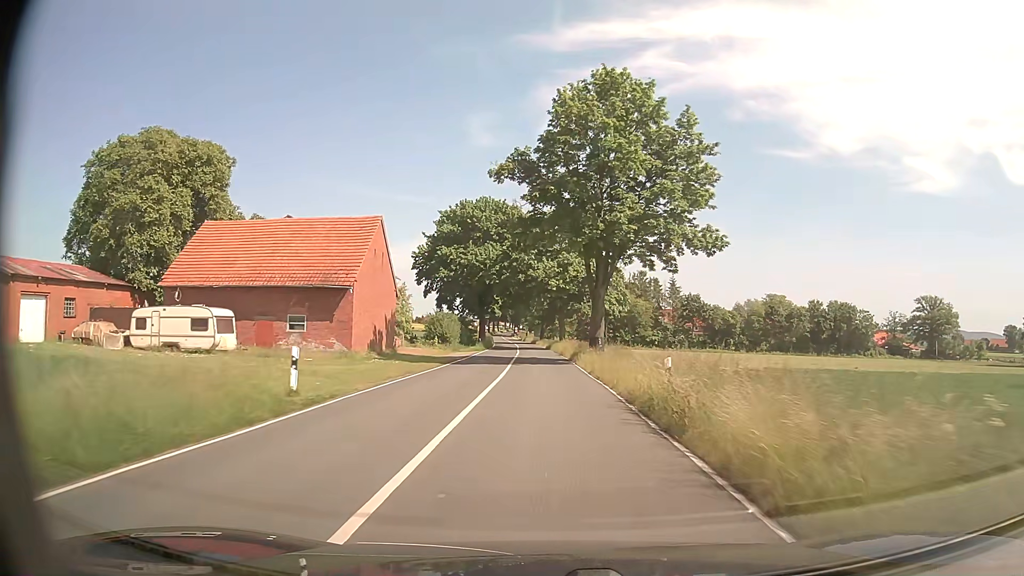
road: secondary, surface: asphalt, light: Day
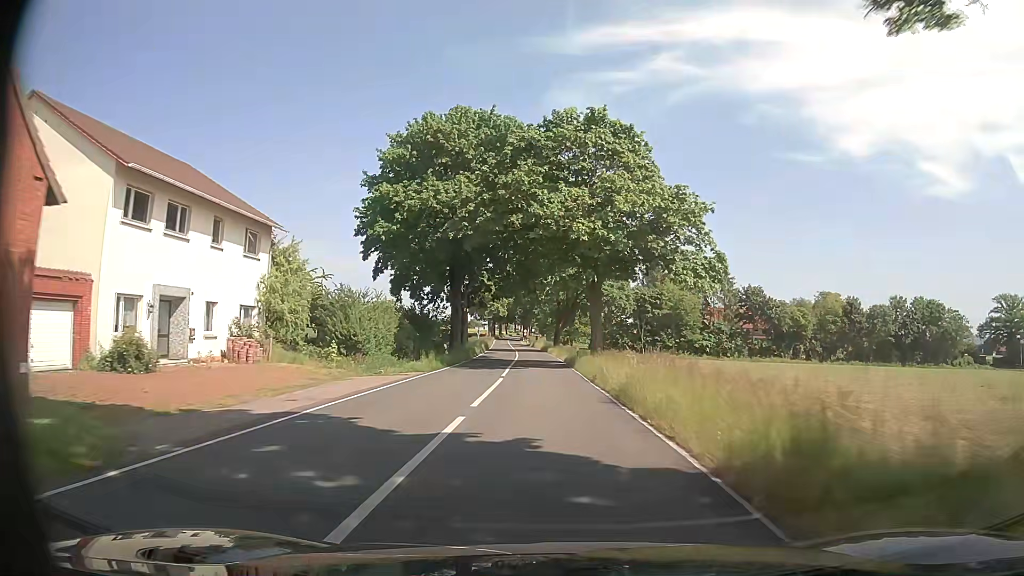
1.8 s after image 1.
(-0.2, +32.3) m; -1°
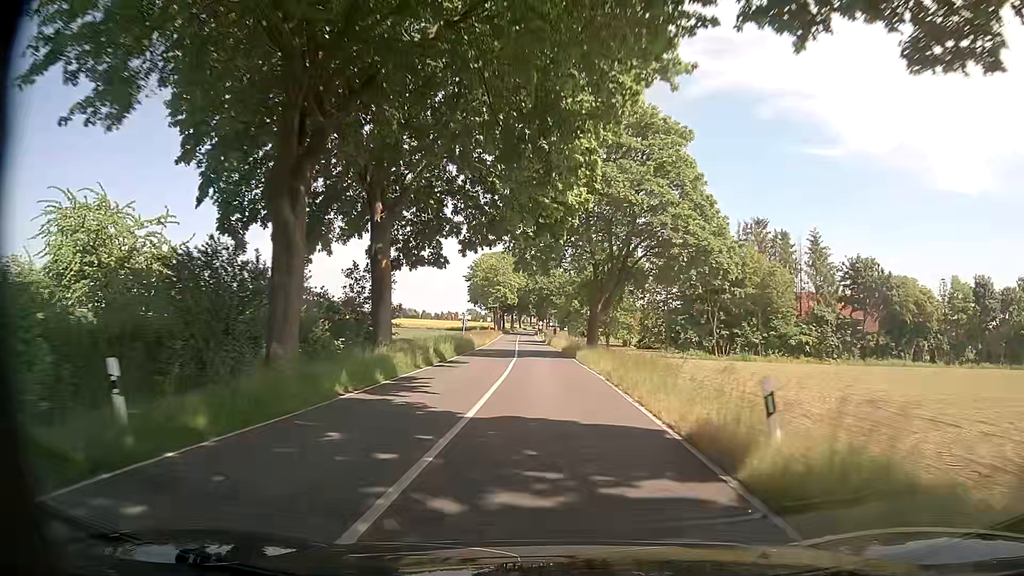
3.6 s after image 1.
(-0.3, +33.0) m; 0°
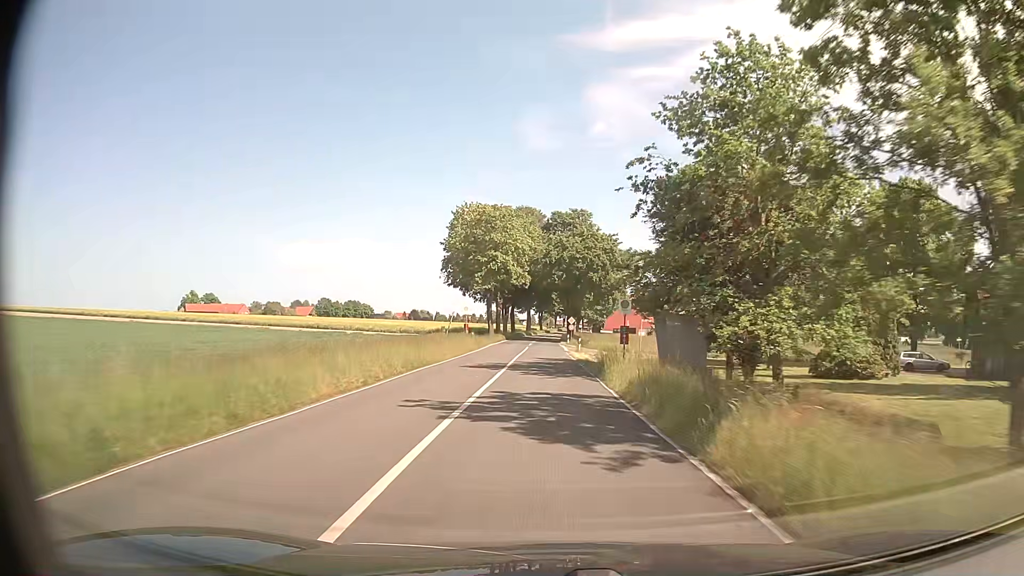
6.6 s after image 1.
(-2.1, +55.9) m; -3°
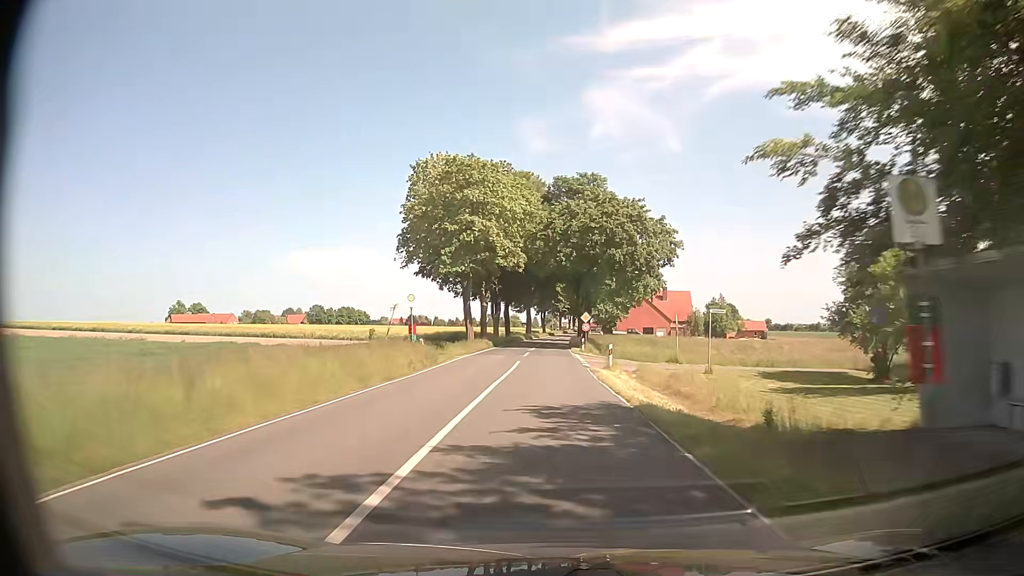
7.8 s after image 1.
(-0.1, +21.8) m; 0°
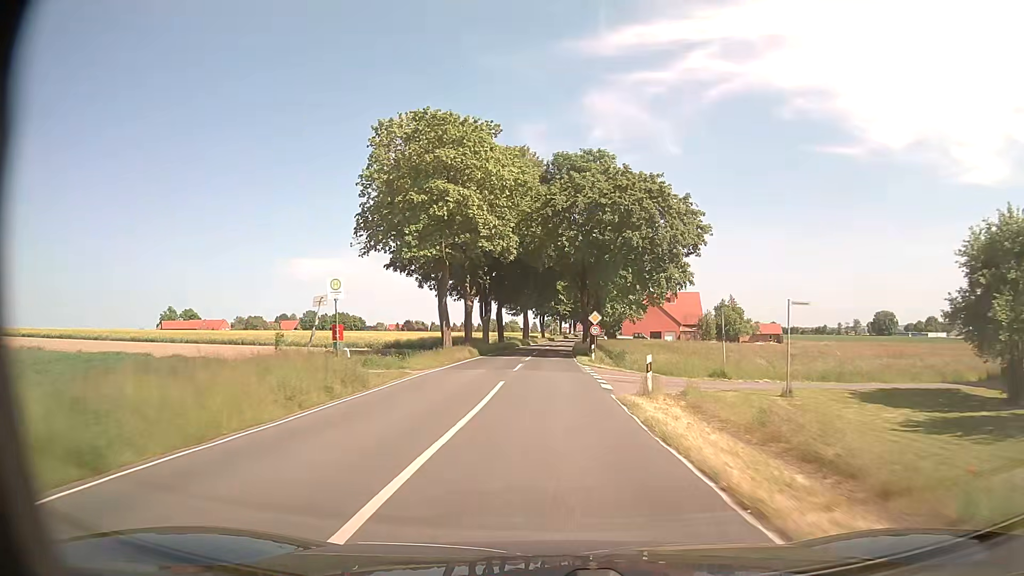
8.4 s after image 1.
(0.0, +10.9) m; 0°
(0, +10) (0, +20) (0, +30) (0, +40) (0, +50) (0, +60) (+1, +70) (+1, +80) (+2, +90) (+2, +100) m
